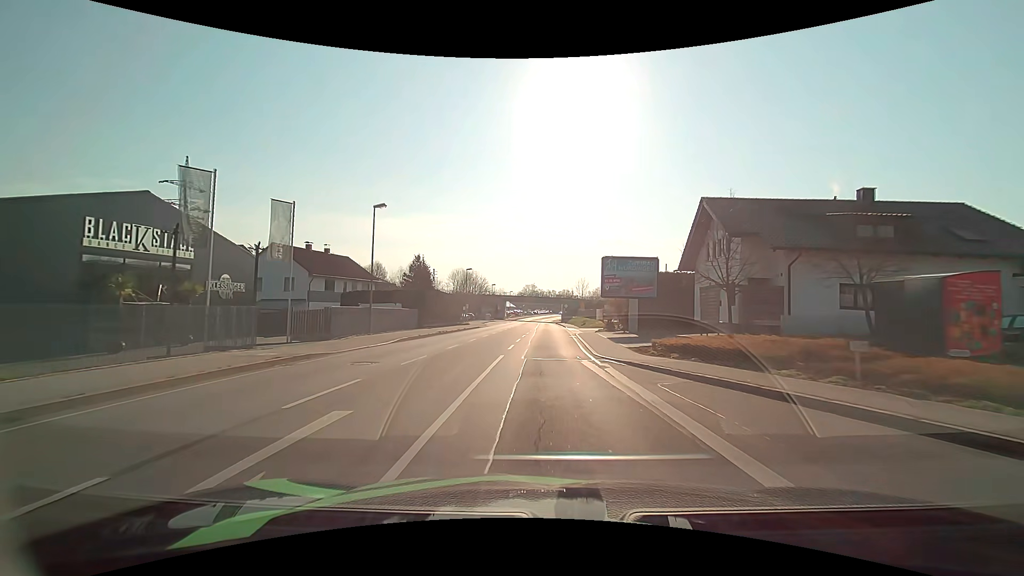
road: primary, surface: asphalt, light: Day
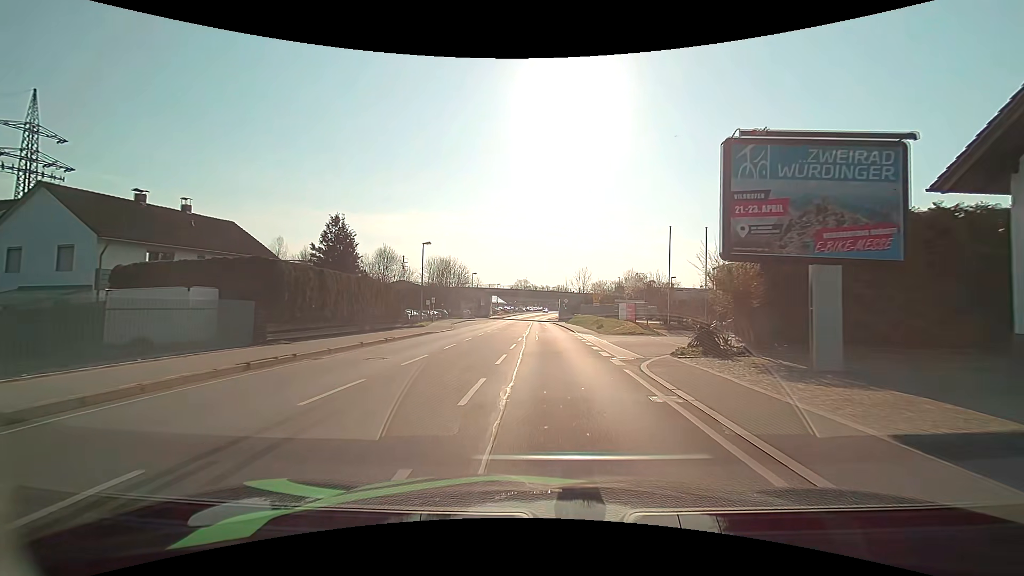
(-0.1, +23.8) m; +1°
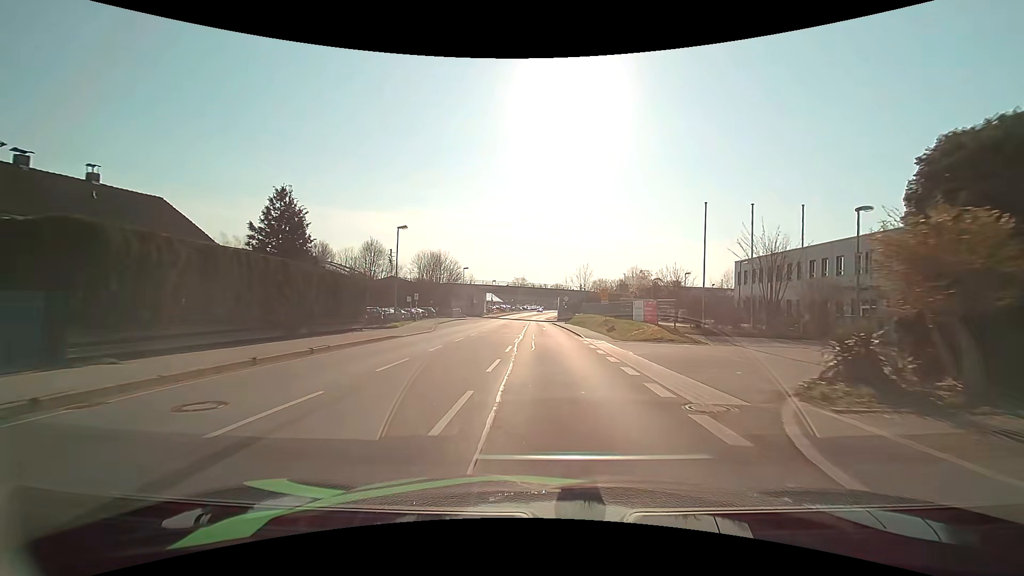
(0.0, +7.9) m; 0°
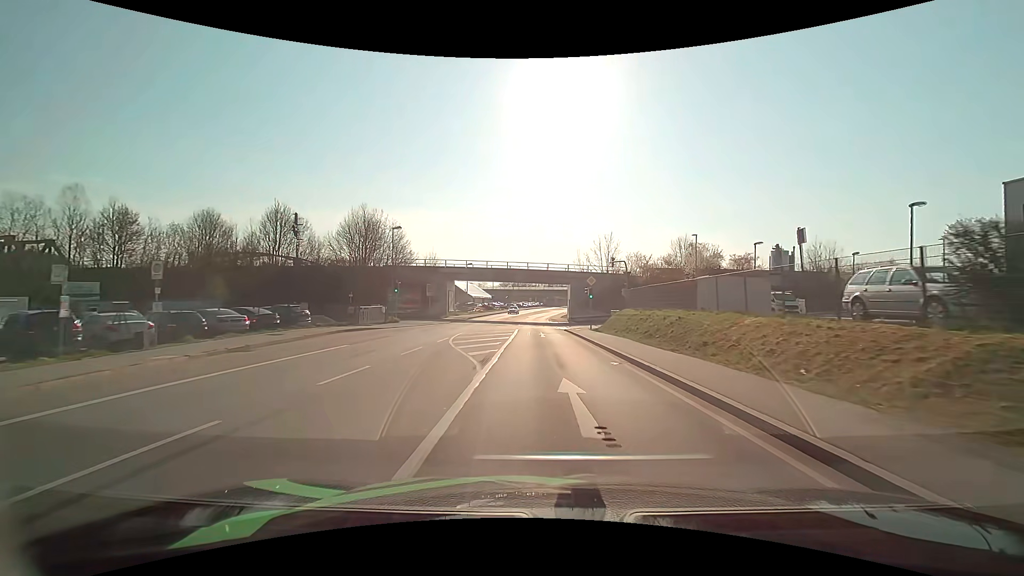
(-0.2, +38.8) m; 0°
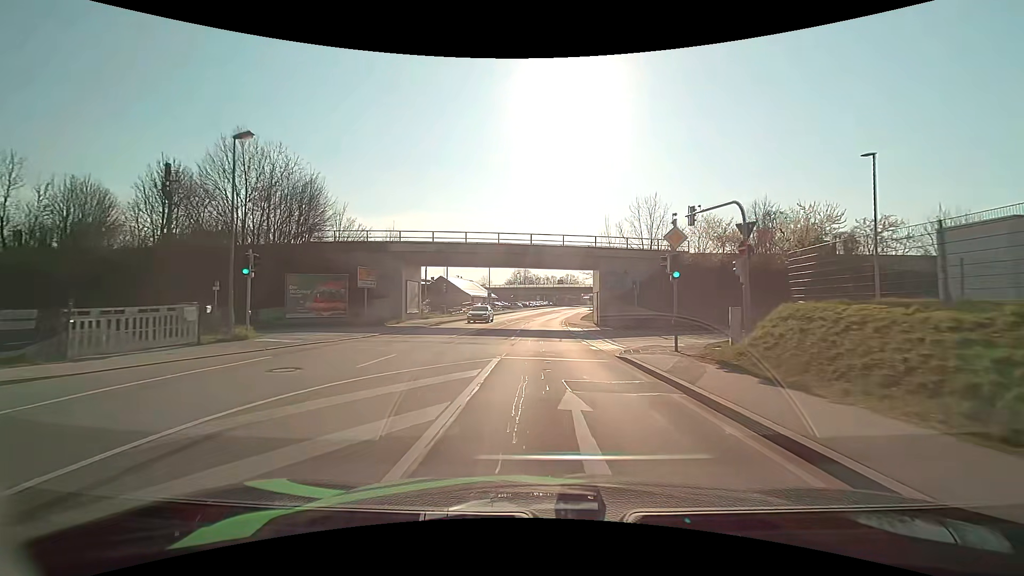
(-0.2, +23.2) m; -1°
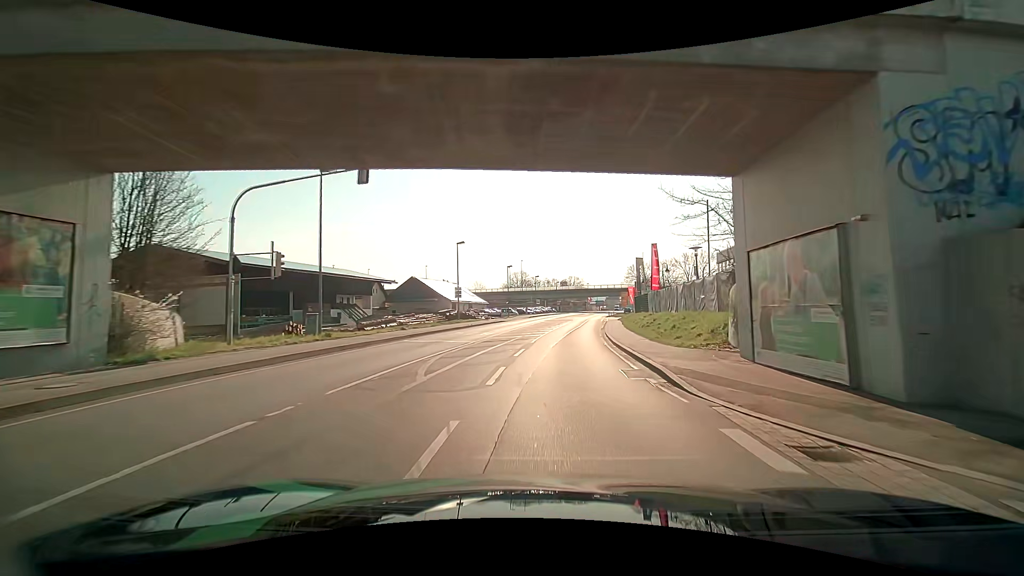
(-0.2, +32.5) m; 0°
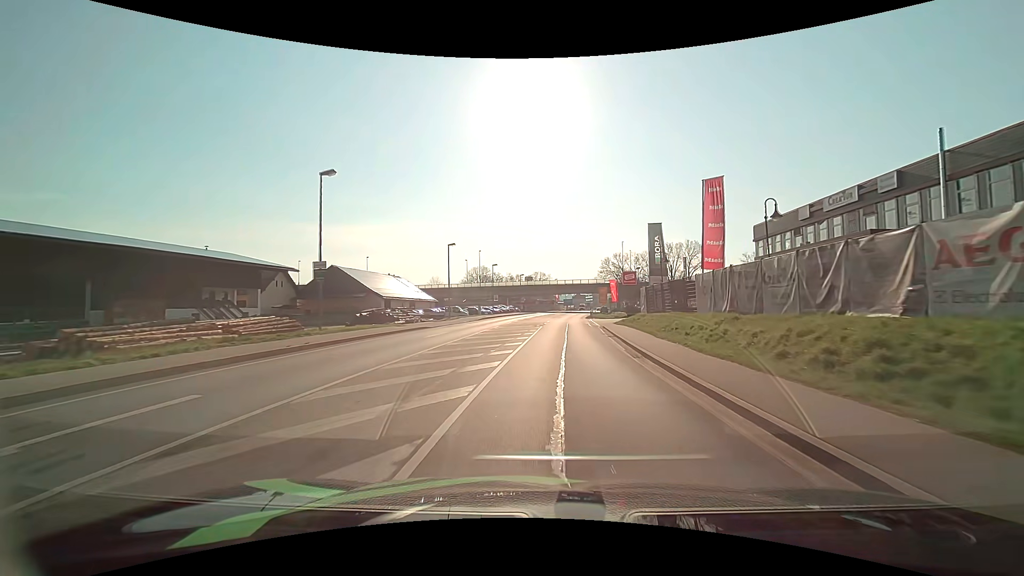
(+0.7, +25.0) m; +4°
